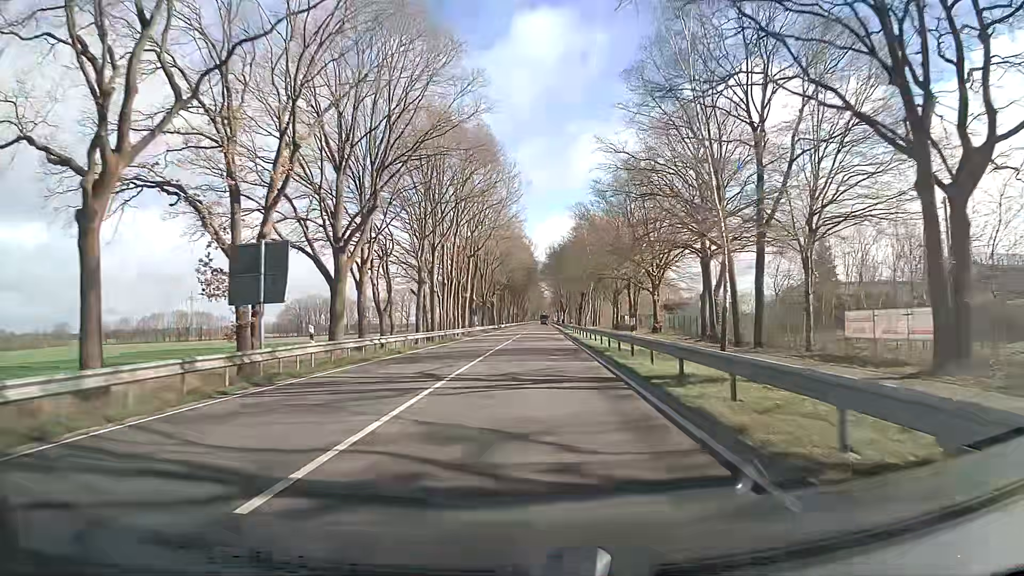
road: primary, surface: asphalt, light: Day
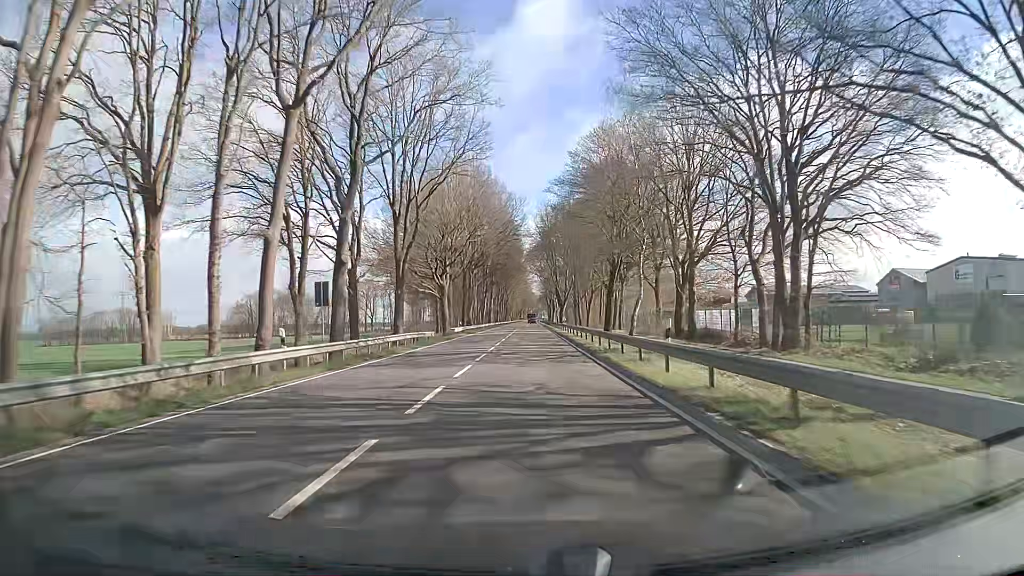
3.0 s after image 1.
(+0.5, +54.7) m; +1°
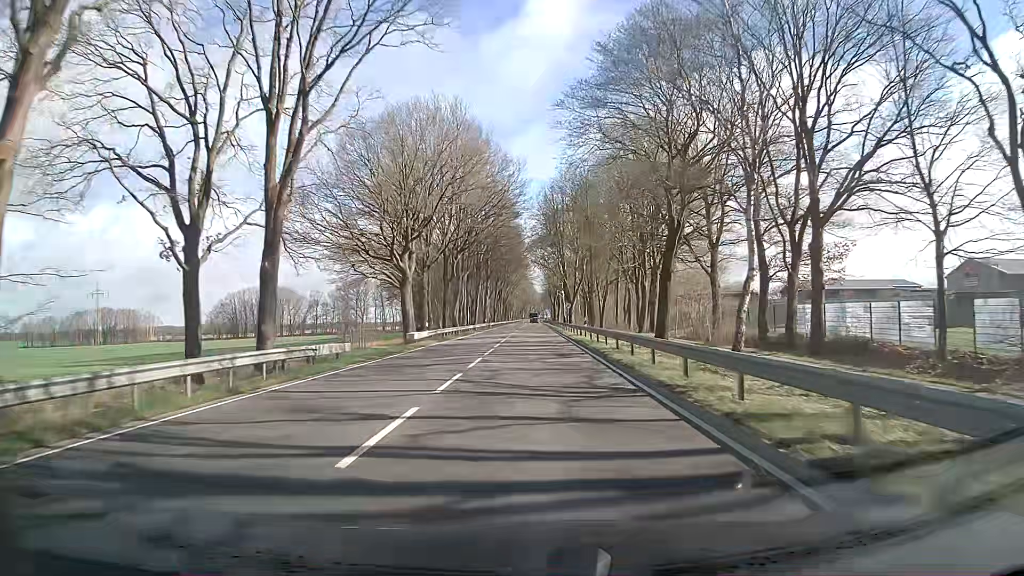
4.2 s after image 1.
(+0.2, +21.9) m; 0°
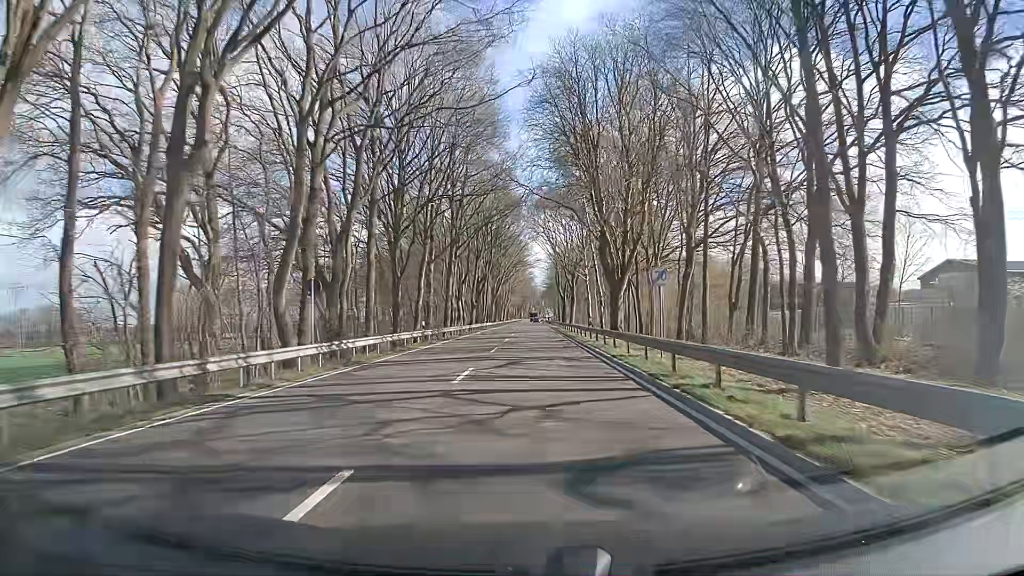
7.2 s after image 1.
(+0.4, +54.7) m; 0°
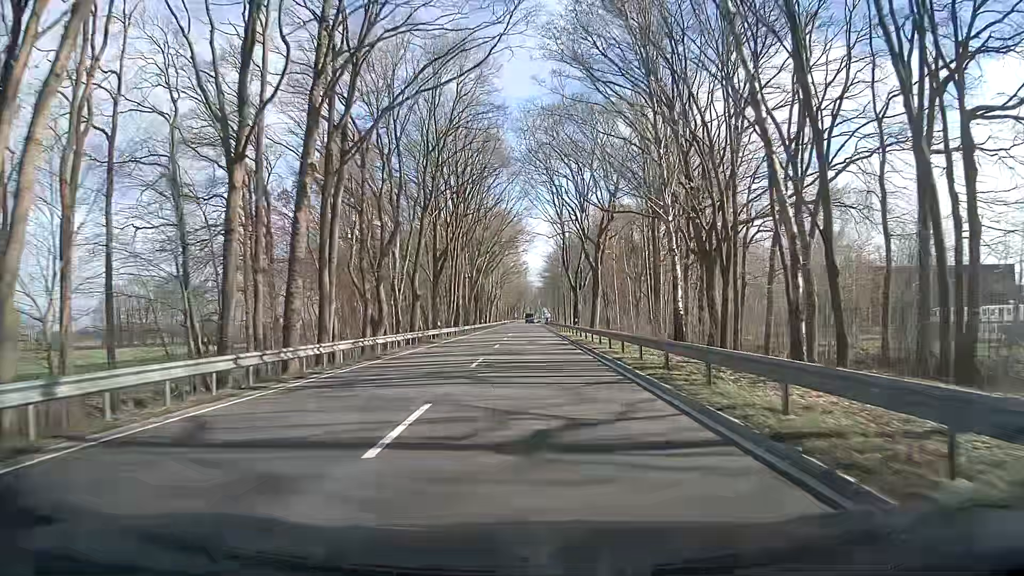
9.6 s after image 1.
(-0.2, +43.7) m; 0°
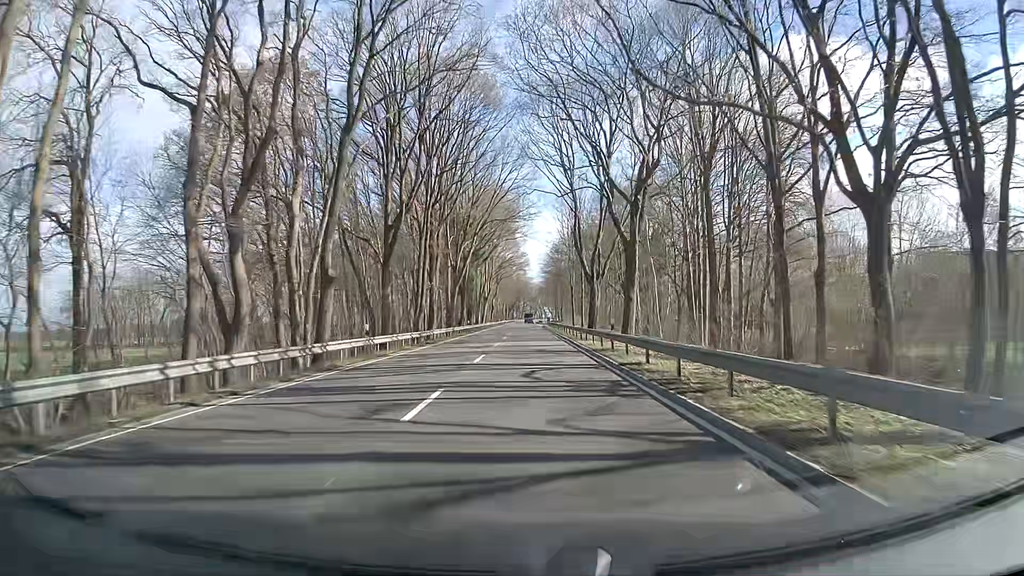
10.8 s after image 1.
(0.0, +21.9) m; 0°
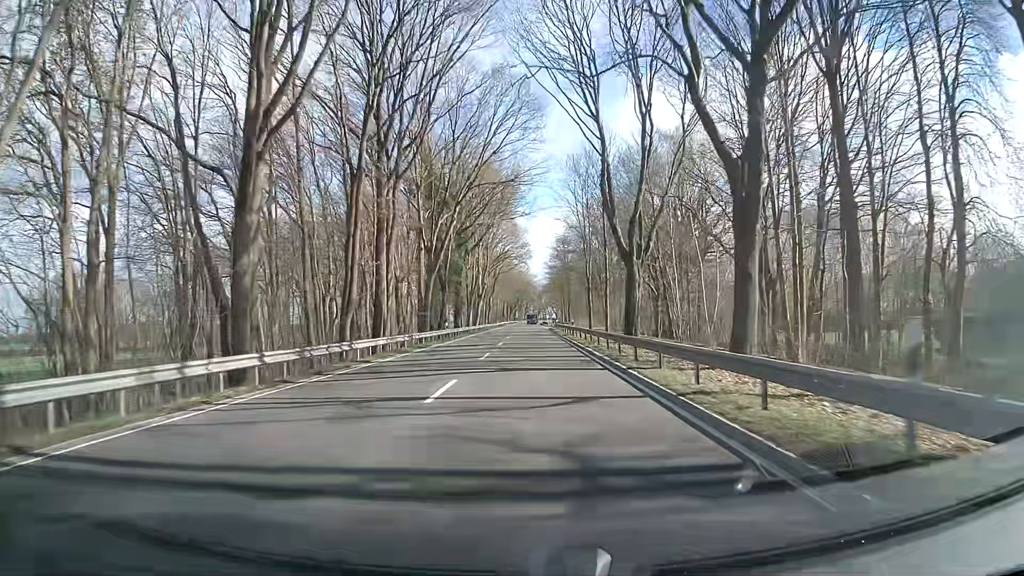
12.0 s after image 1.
(-0.2, +22.0) m; -1°
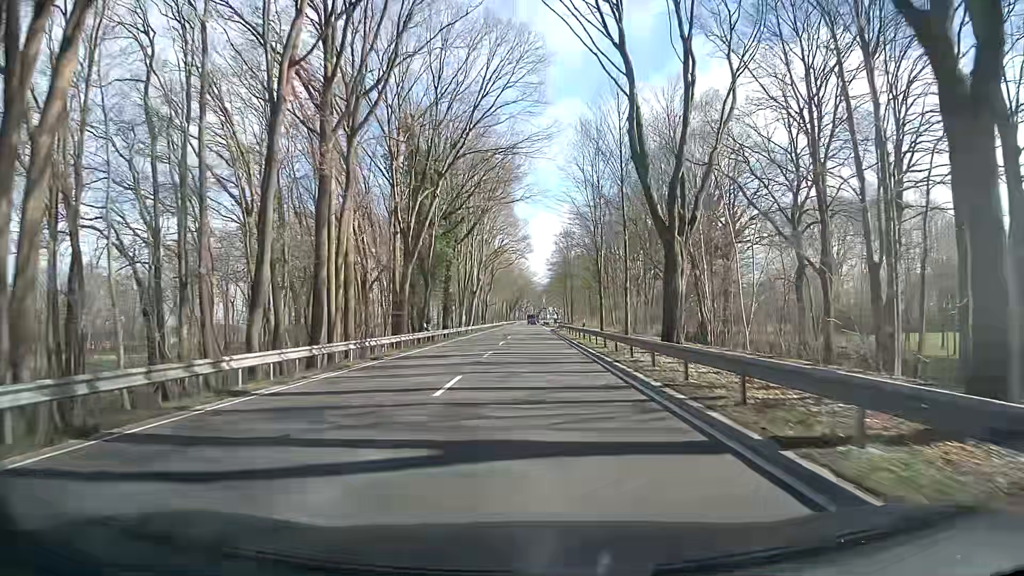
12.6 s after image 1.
(+0.1, +11.2) m; +1°
(0, +10) (0, +20) (0, +30) (0, +40) (0, +50) (0, +60) (0, +70) (0, +80) (0, +90) (0, +100) m
